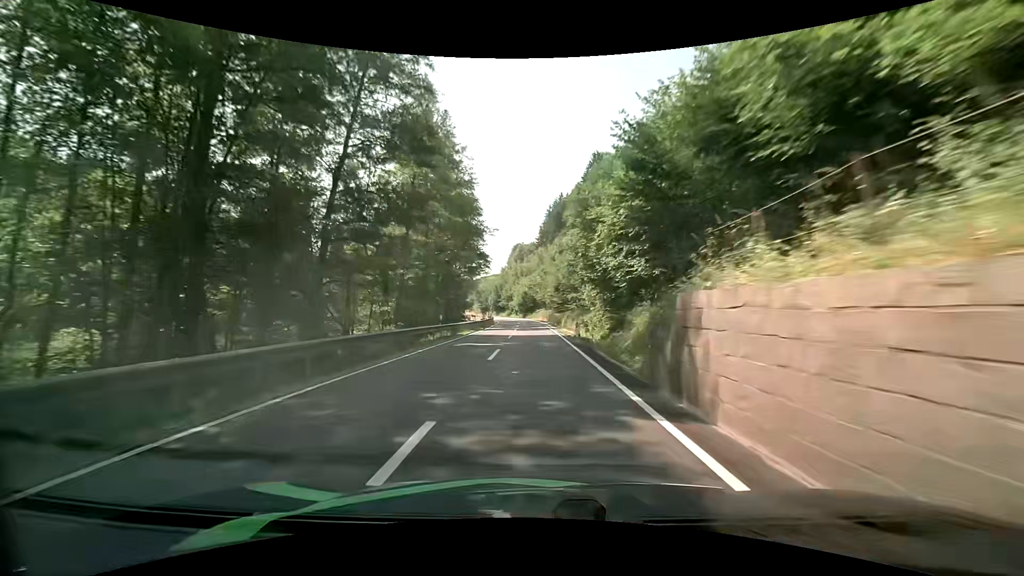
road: secondary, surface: asphalt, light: Day
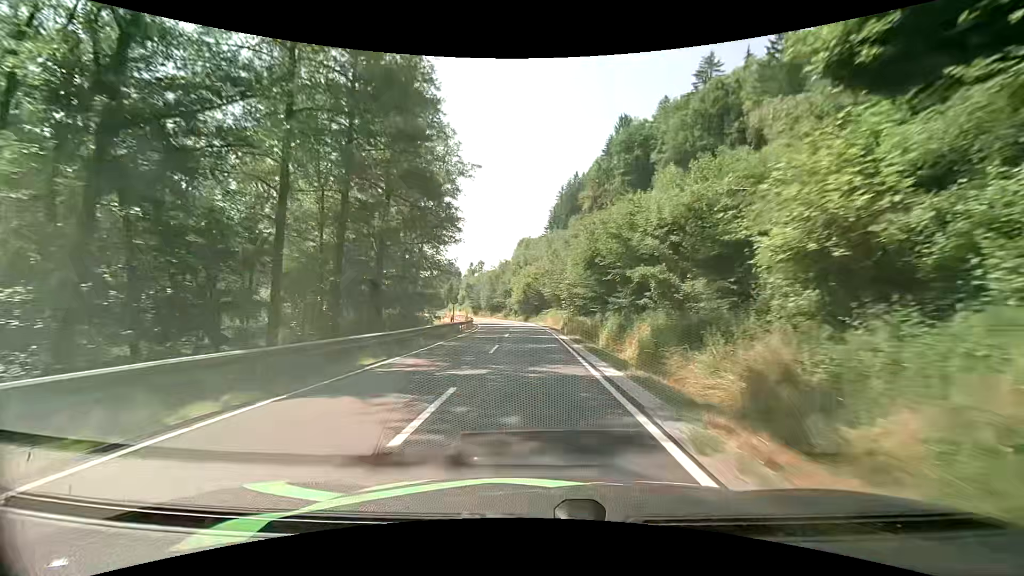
(+0.1, +32.9) m; 0°
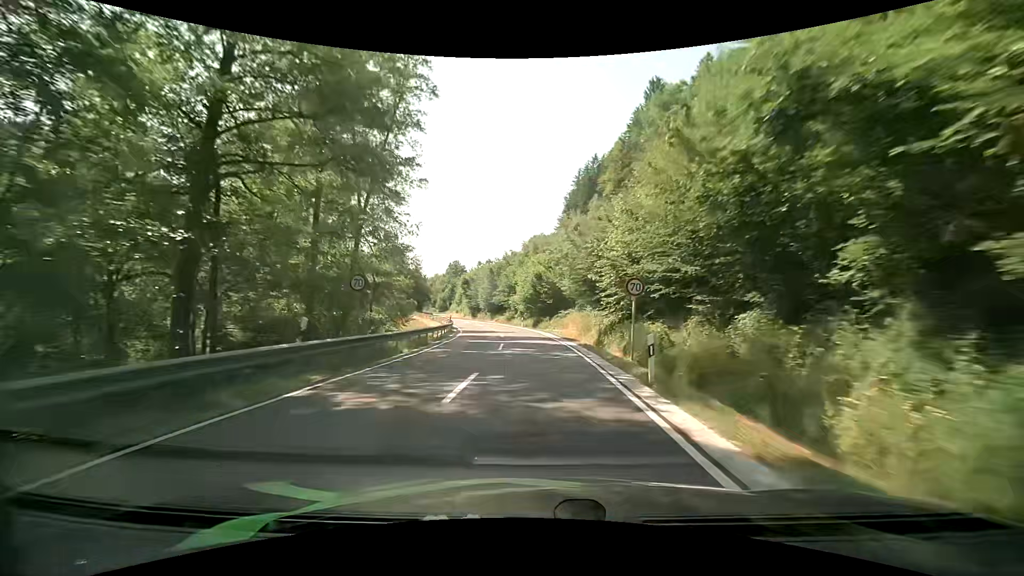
(-0.2, +21.8) m; -1°
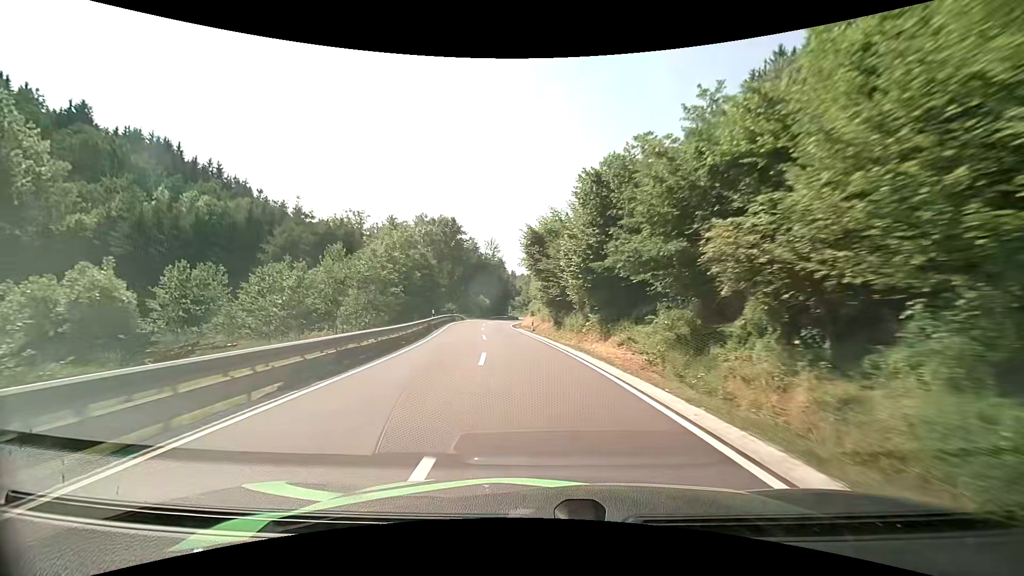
(-4.4, +55.0) m; -12°
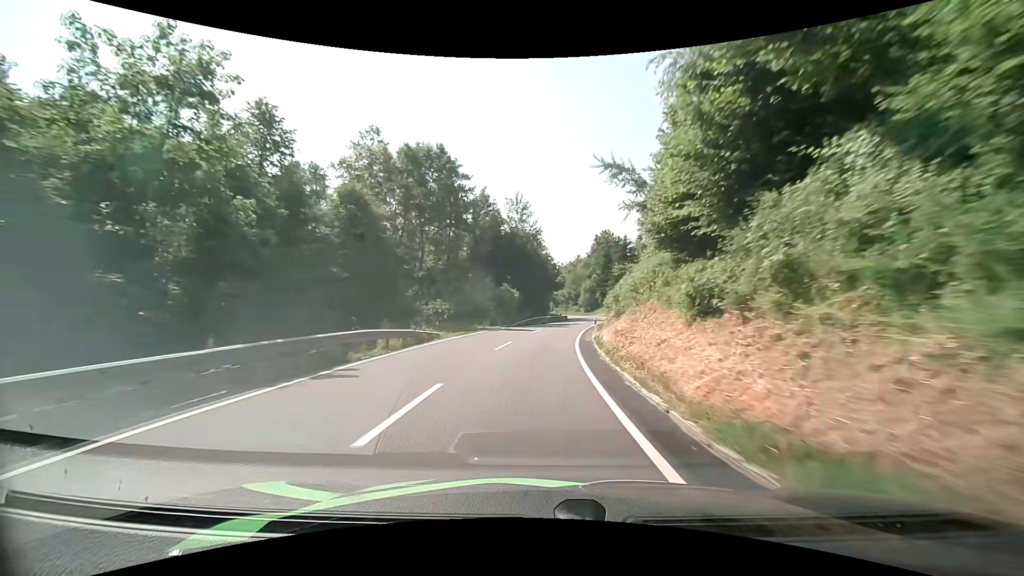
(-3.5, +43.6) m; -5°
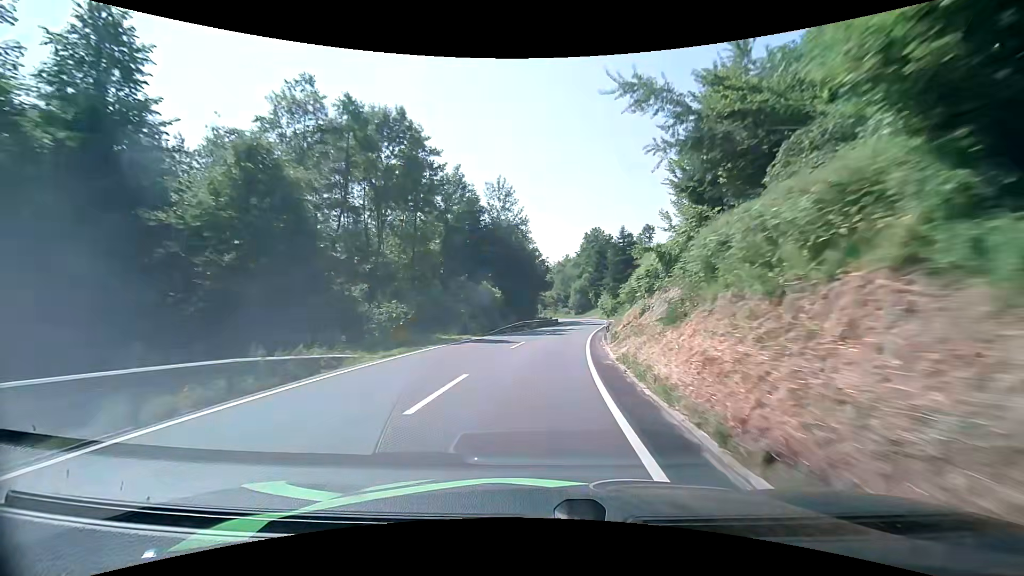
(+0.1, +10.4) m; +1°
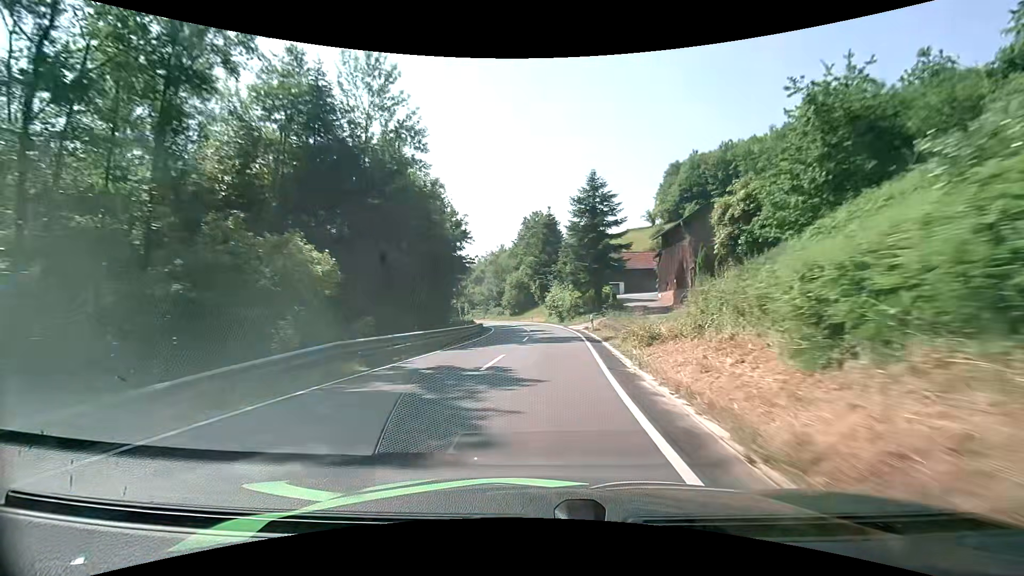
(+1.8, +30.5) m; +7°
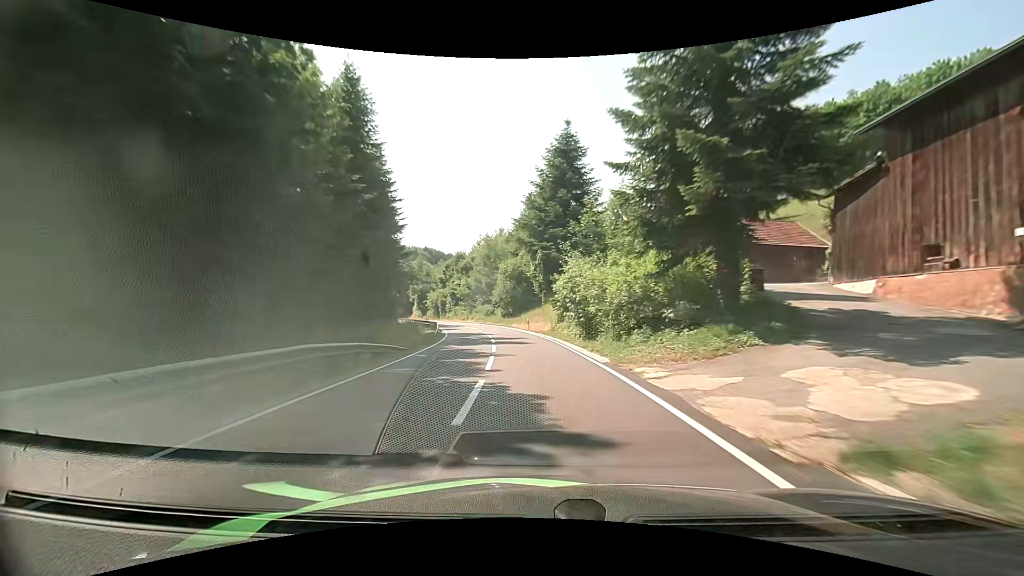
(+0.7, +30.0) m; 0°
(0, +10) (-1, +20) (-1, +30) (-3, +40) (-5, +50) (-7, +59) (-10, +69) (-14, +78) (-18, +87) (-22, +96) m
